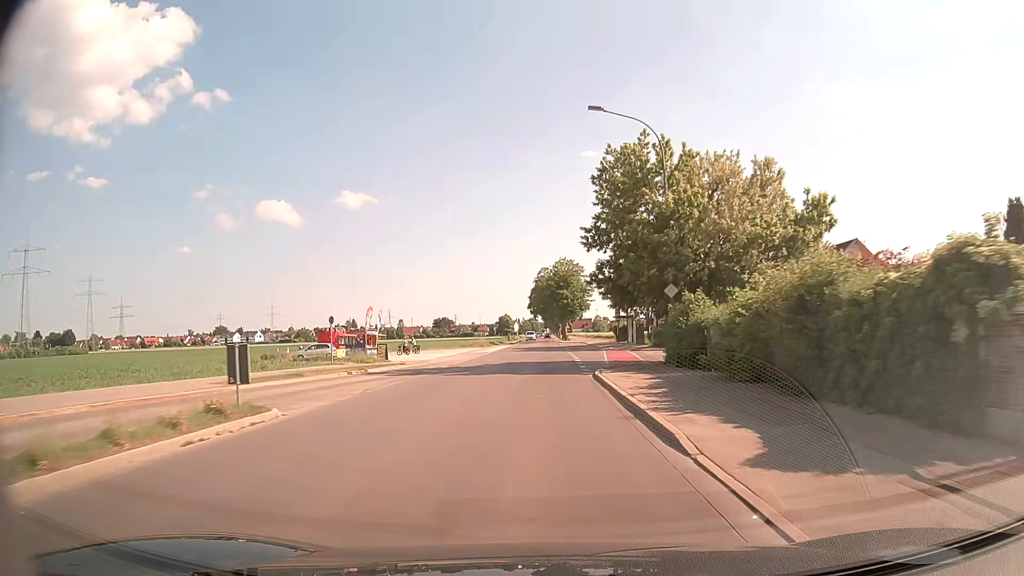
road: tertiary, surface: asphalt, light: Day
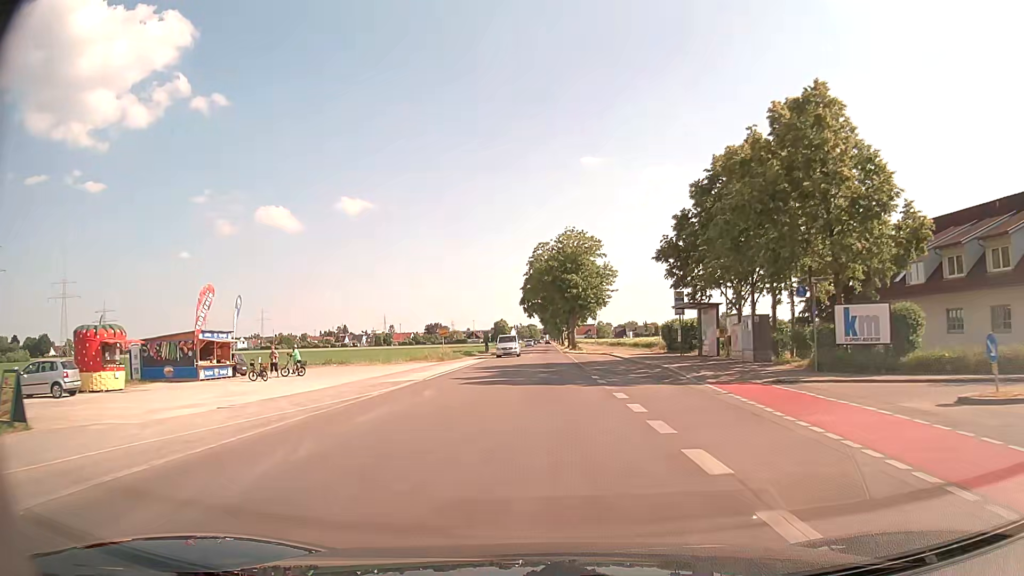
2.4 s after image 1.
(-0.1, +34.8) m; 0°
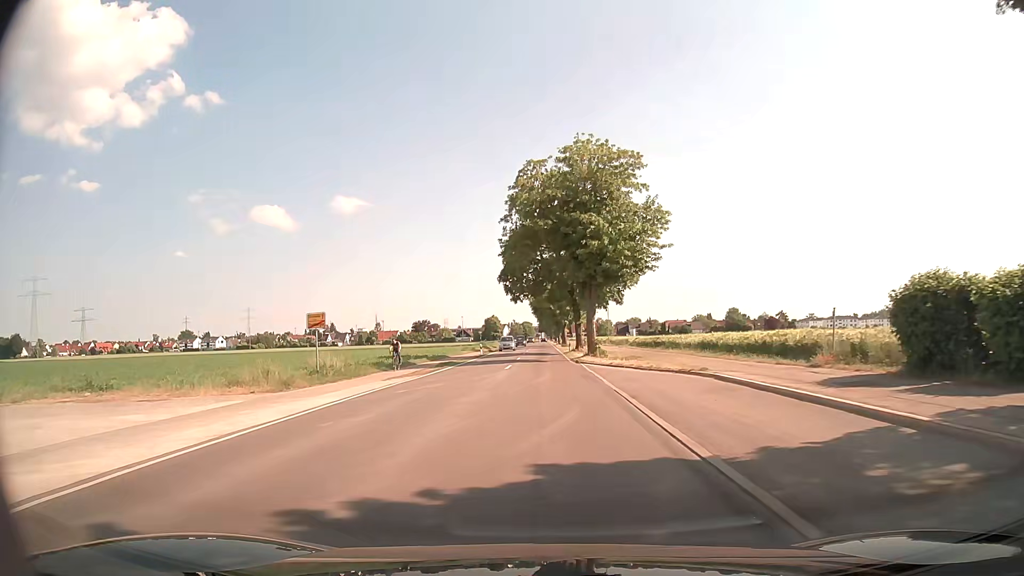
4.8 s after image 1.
(+0.1, +33.5) m; 0°
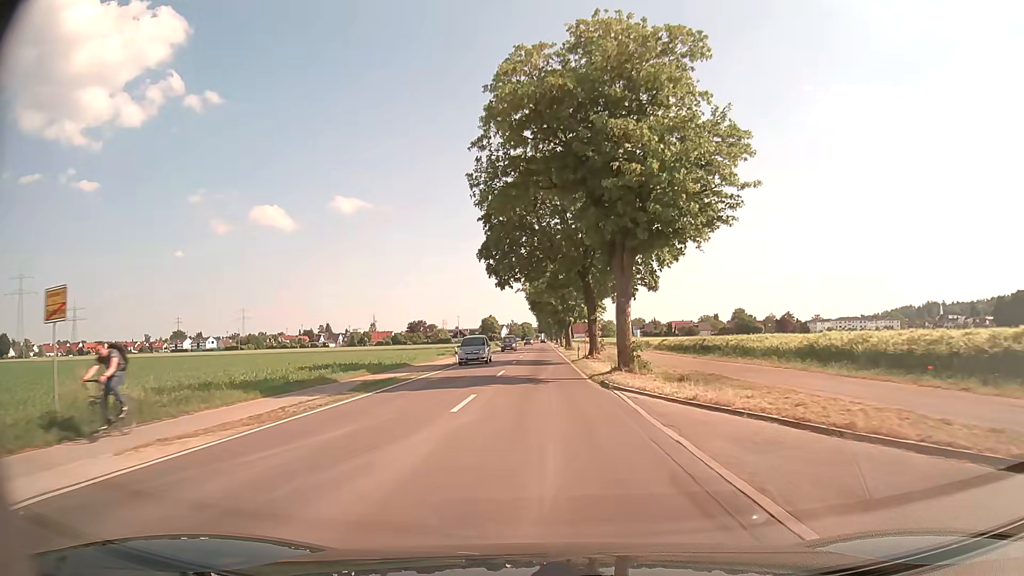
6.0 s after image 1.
(+0.1, +16.8) m; 0°
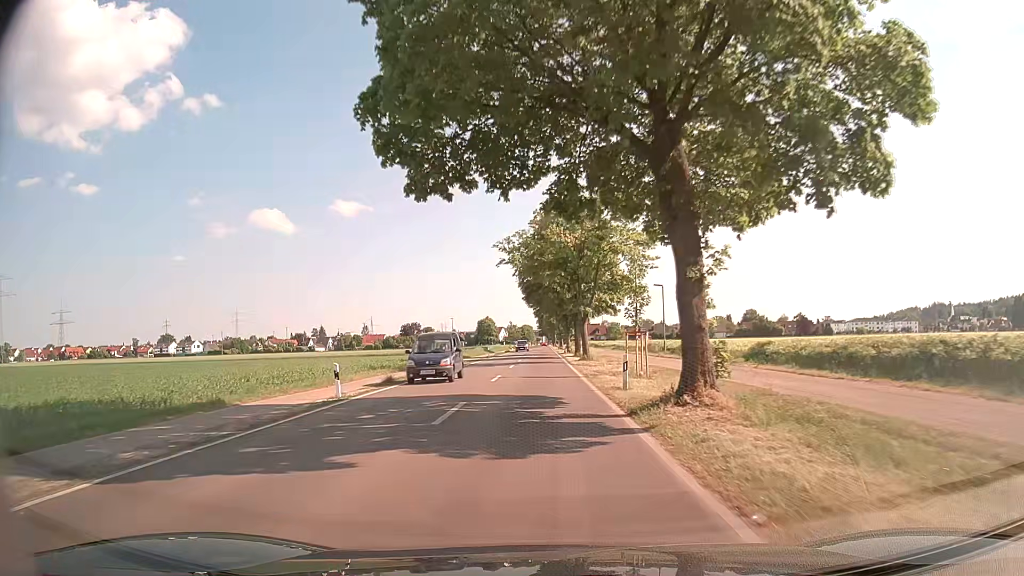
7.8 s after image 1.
(-0.1, +25.9) m; 0°
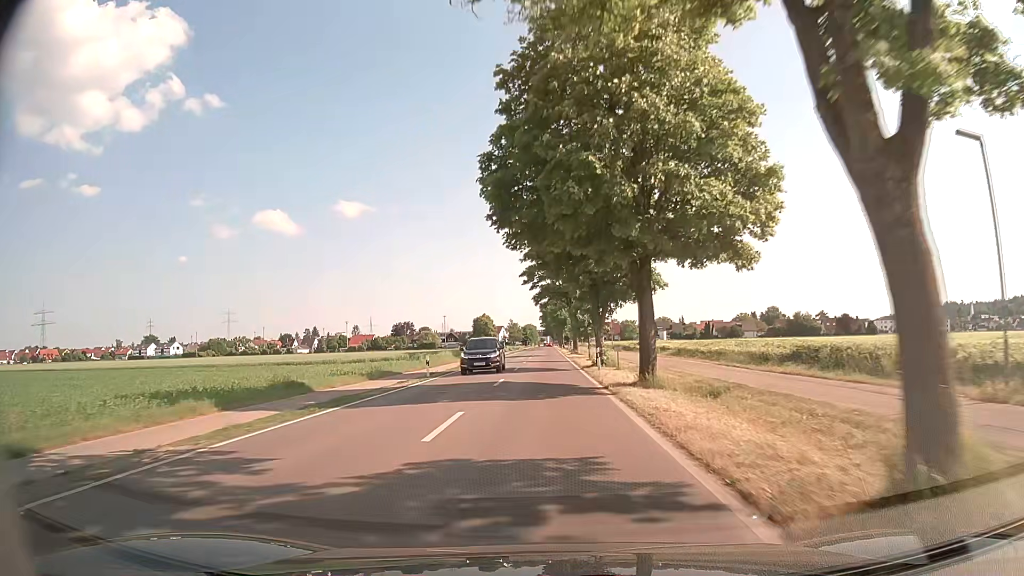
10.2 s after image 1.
(-0.1, +38.1) m; 0°
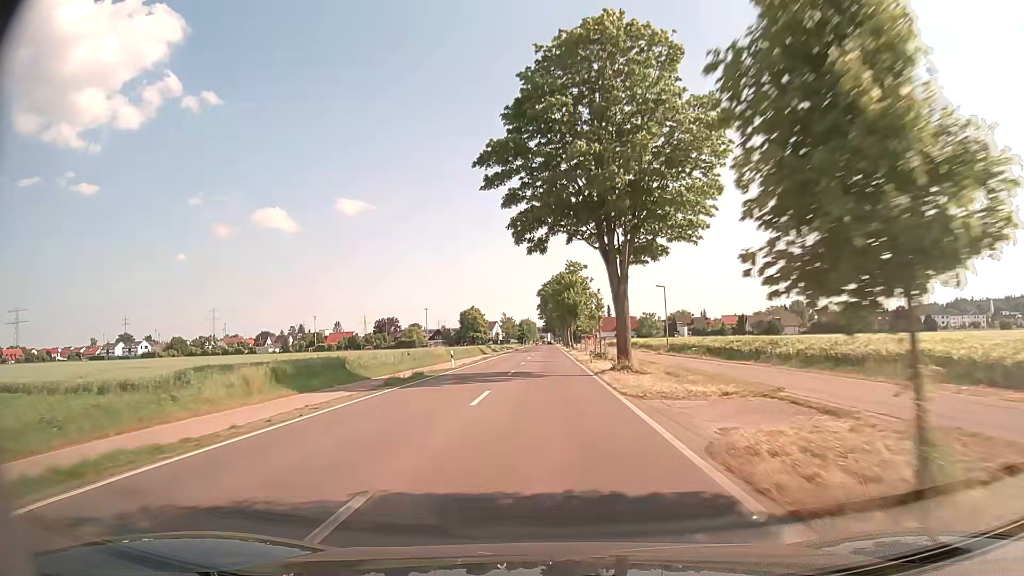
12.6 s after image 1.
(0.0, +43.7) m; 0°
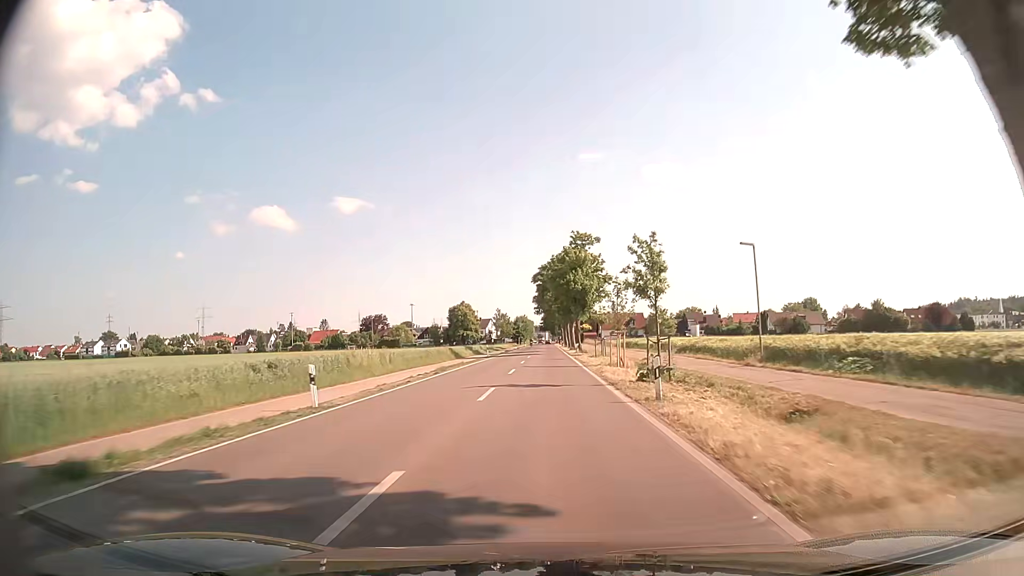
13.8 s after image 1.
(0.0, +23.0) m; 0°
